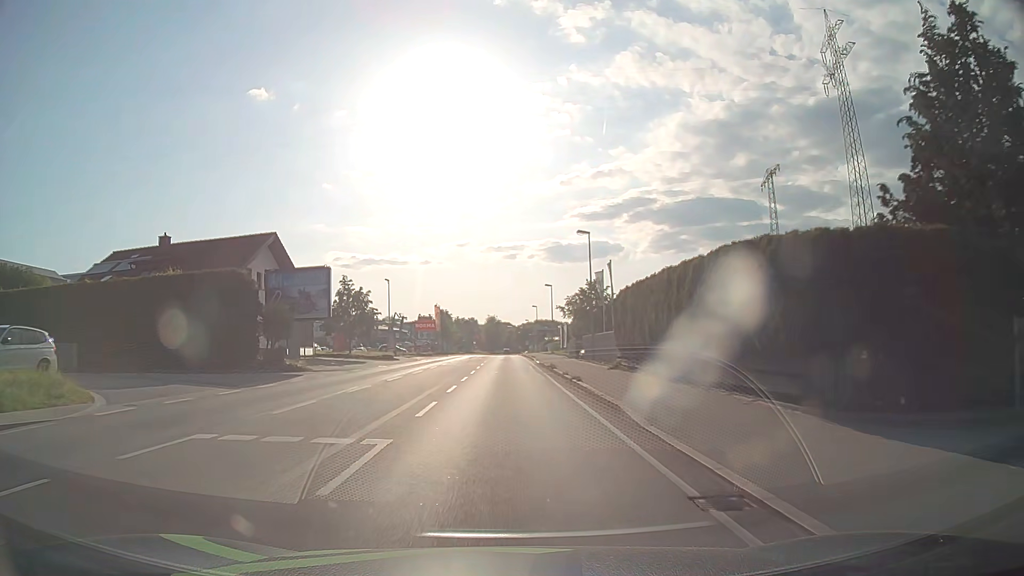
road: primary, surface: asphalt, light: Day
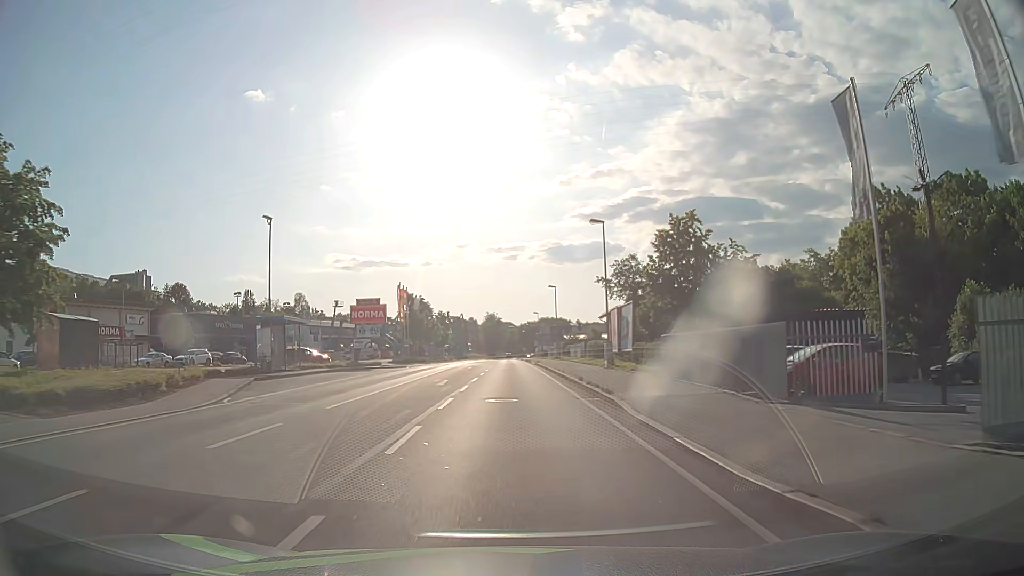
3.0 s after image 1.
(-0.2, +40.2) m; 0°
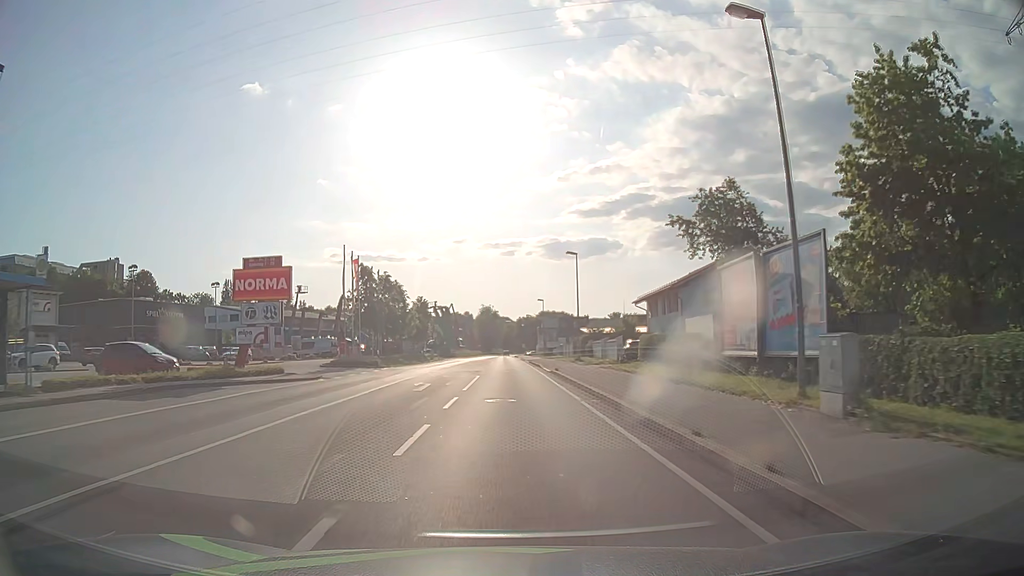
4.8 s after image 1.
(0.0, +24.2) m; 0°
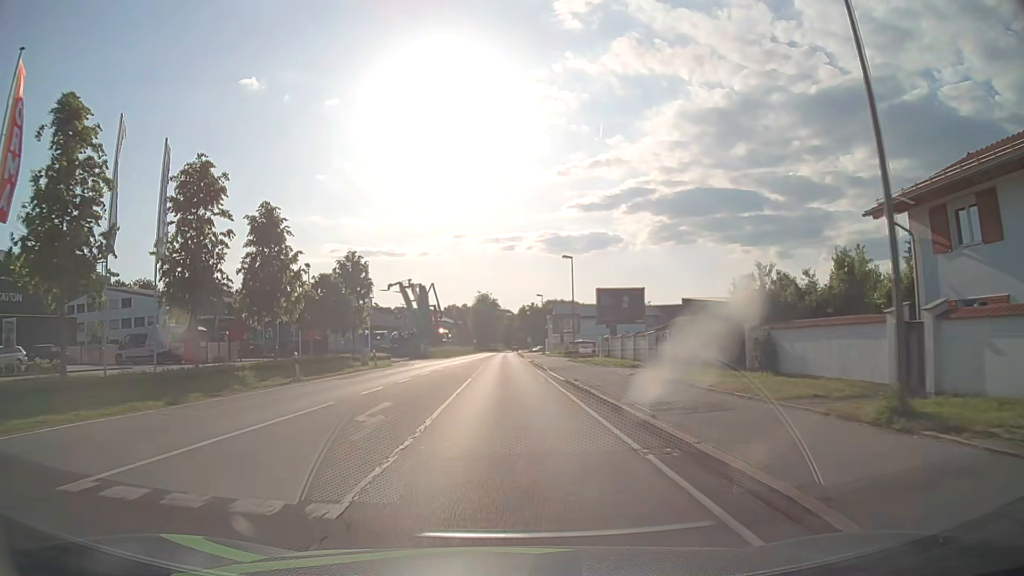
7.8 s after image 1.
(+0.1, +40.6) m; 0°
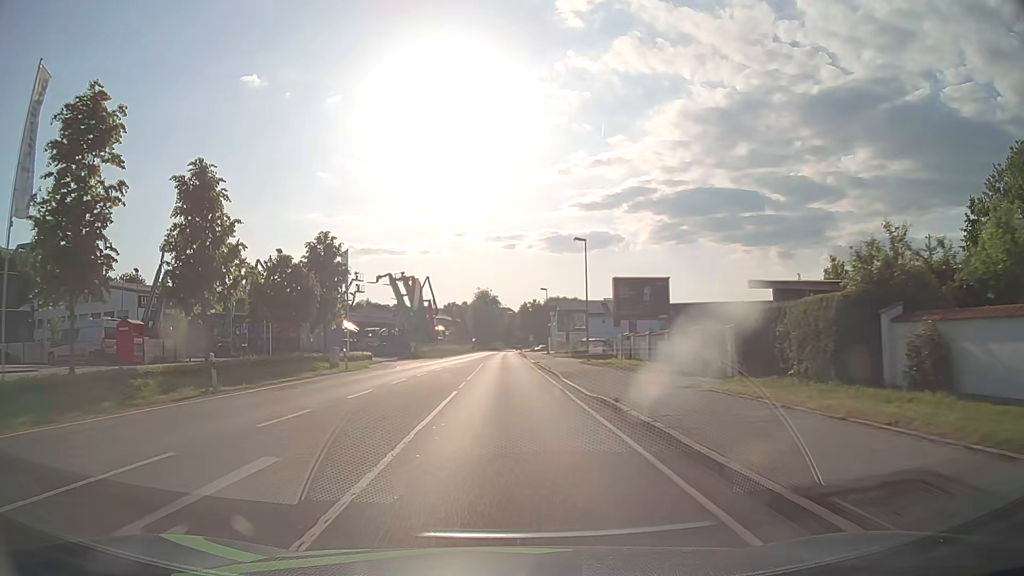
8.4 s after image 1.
(0.0, +8.1) m; 0°
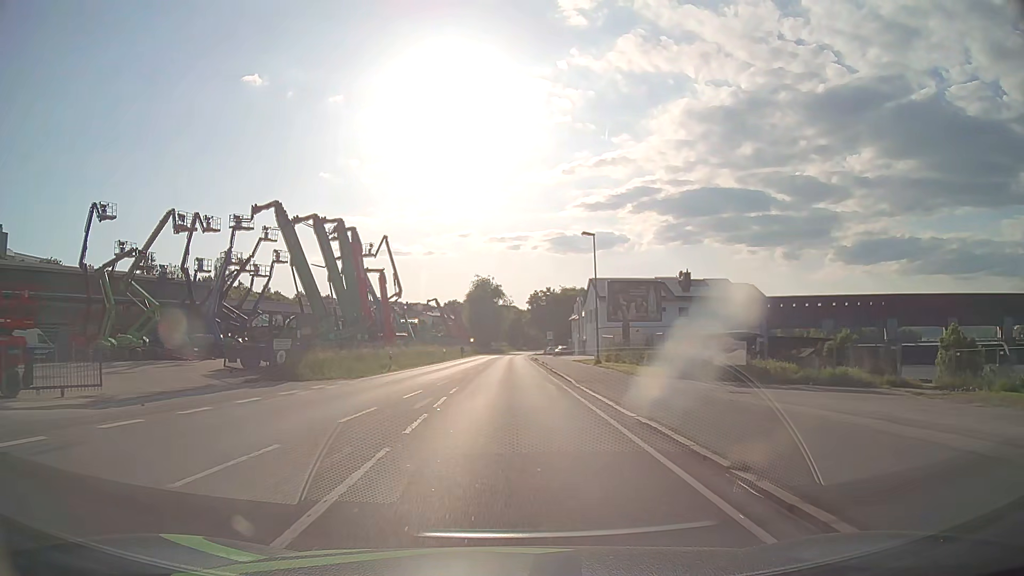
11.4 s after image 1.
(-0.1, +40.6) m; 0°
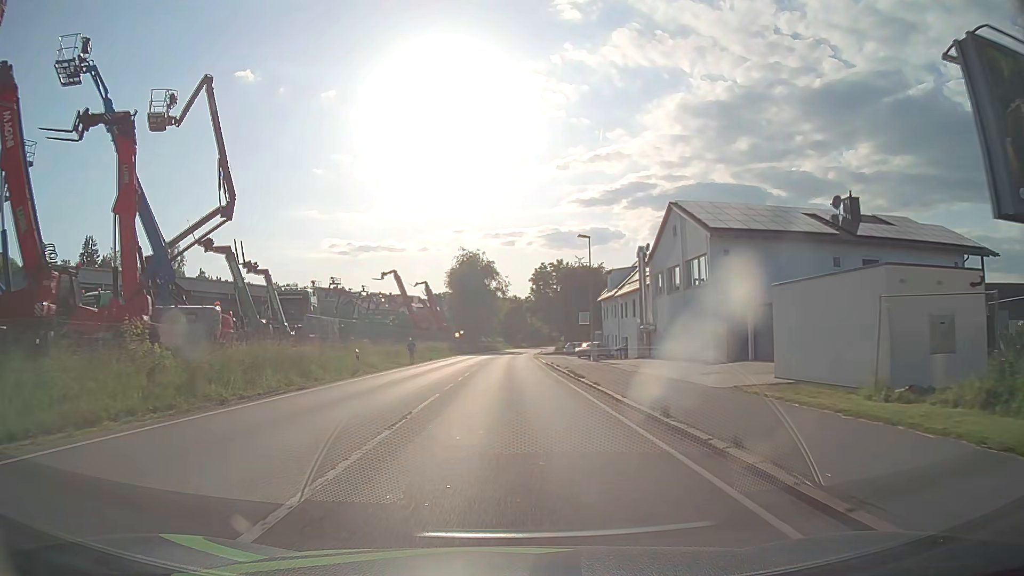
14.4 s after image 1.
(+0.1, +40.5) m; 0°
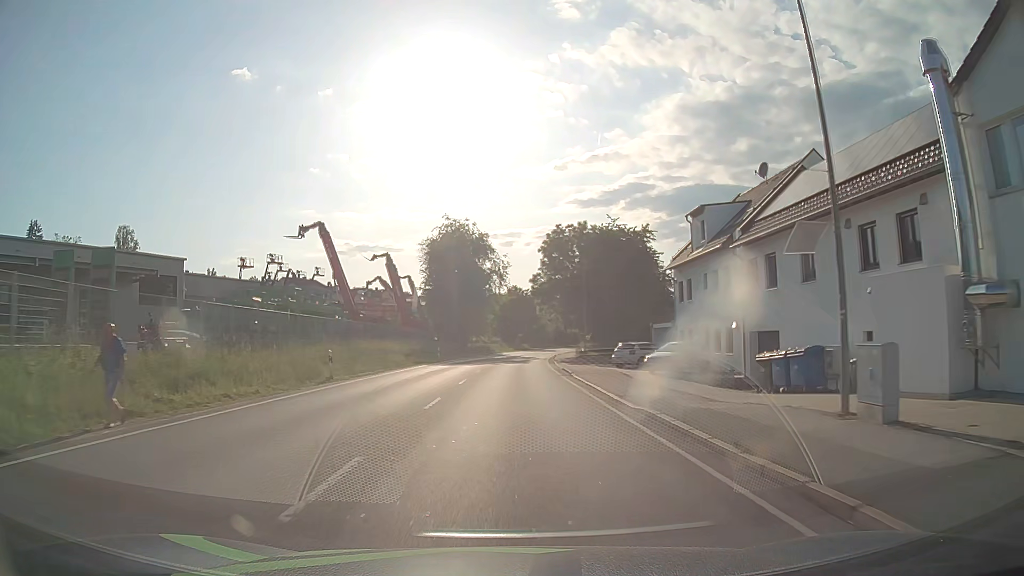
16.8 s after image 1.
(0.0, +32.5) m; 0°
(0, +10) (0, +20) (0, +30) (+1, +40) (+1, +50) (+2, +60) (+2, +70) (+3, +80) (+5, +90) (+6, +100) m
